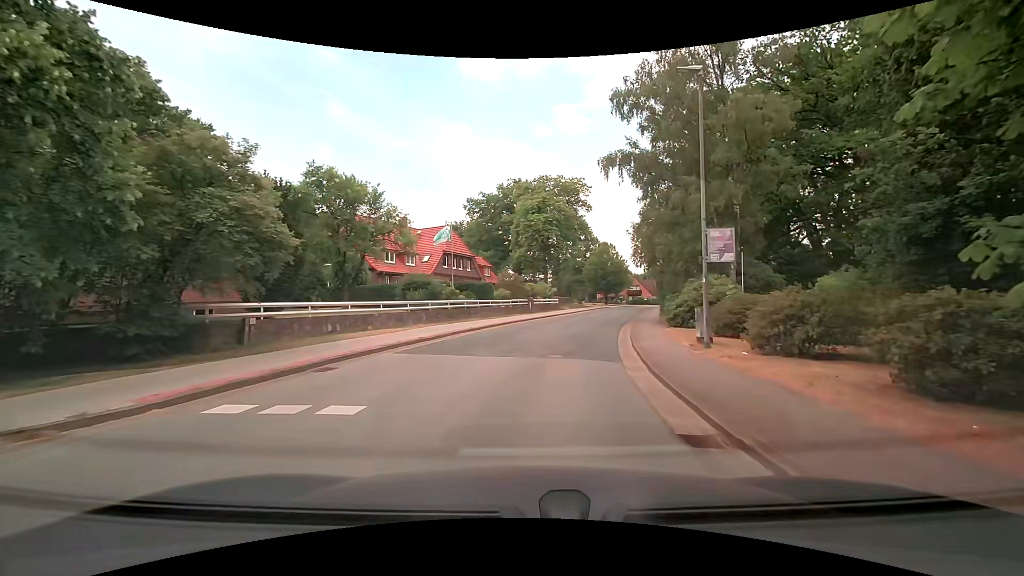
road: residential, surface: asphalt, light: Day
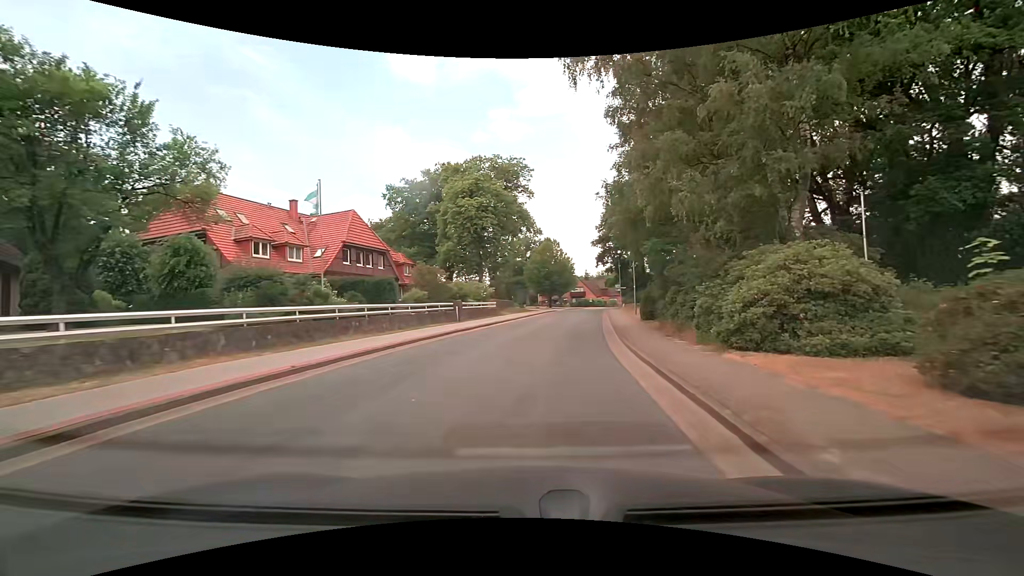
(+0.7, +12.7) m; +7°
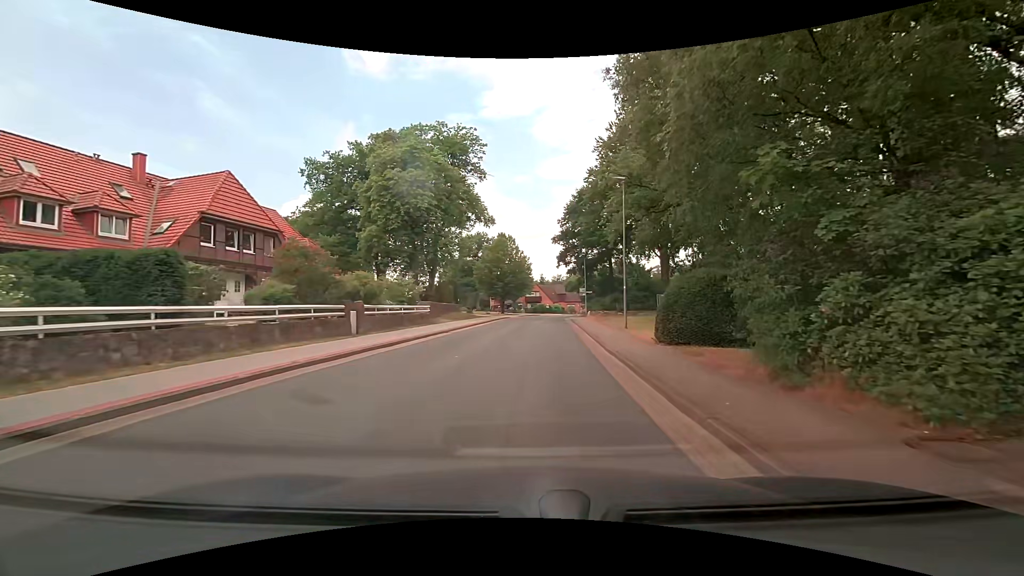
(+0.5, +12.2) m; +5°
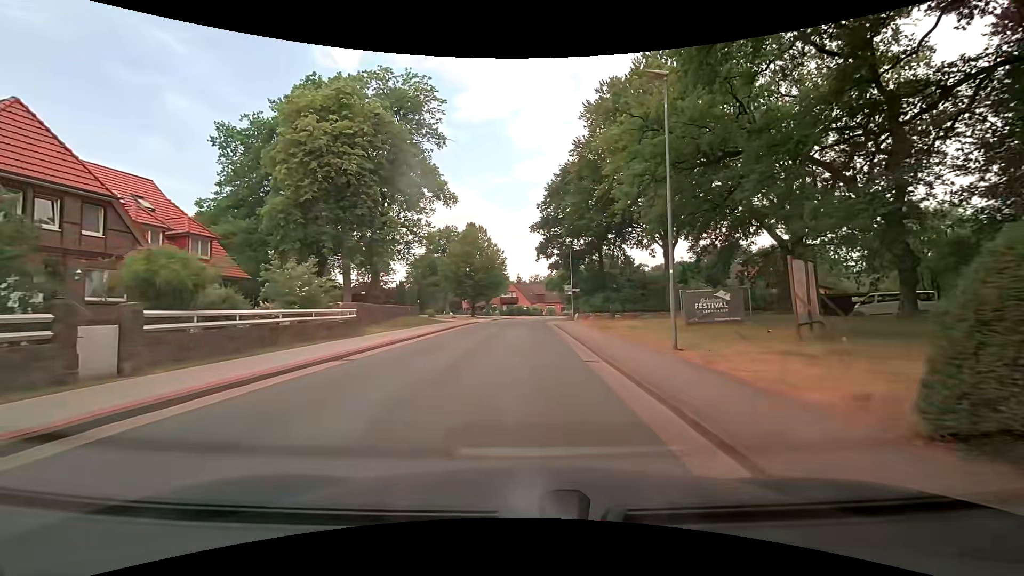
(+0.4, +11.8) m; +2°
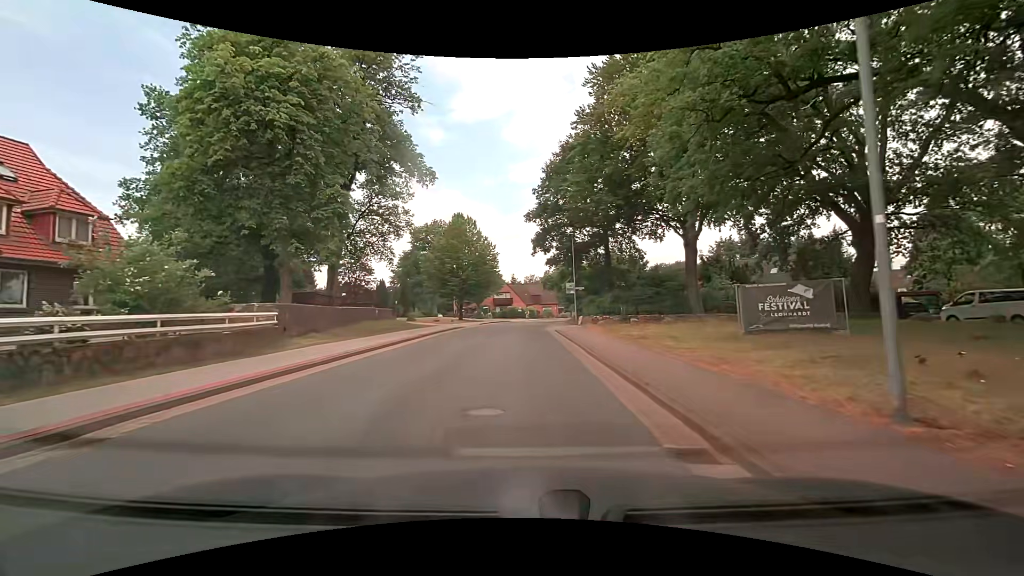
(+0.1, +8.0) m; +2°
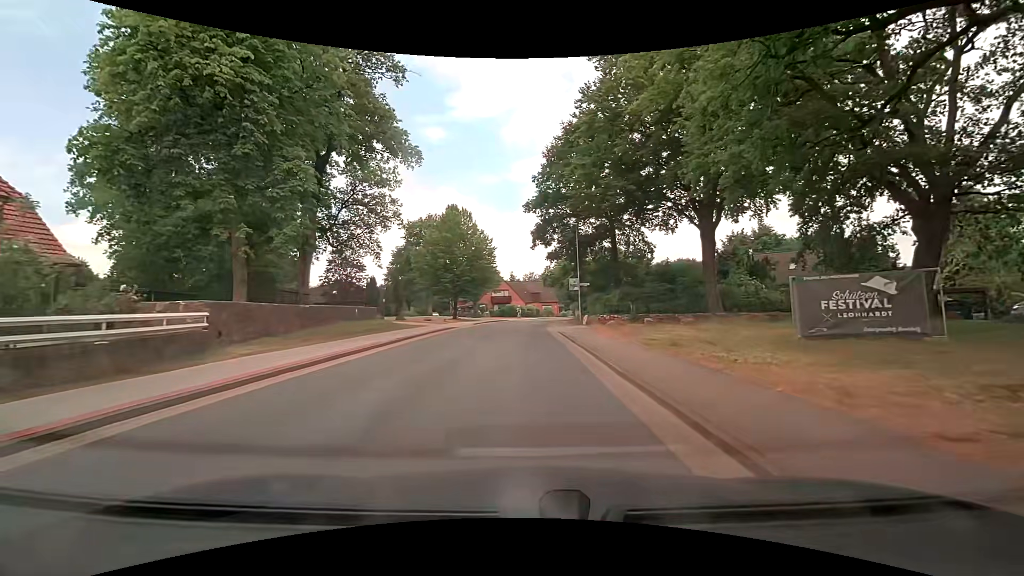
(-0.1, +4.1) m; -1°
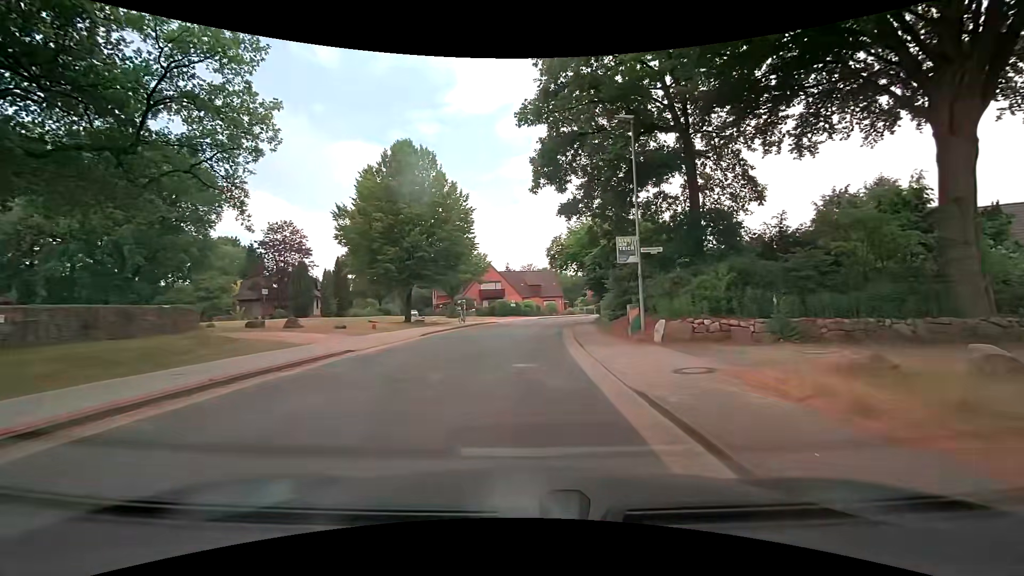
(+0.1, +21.3) m; 0°
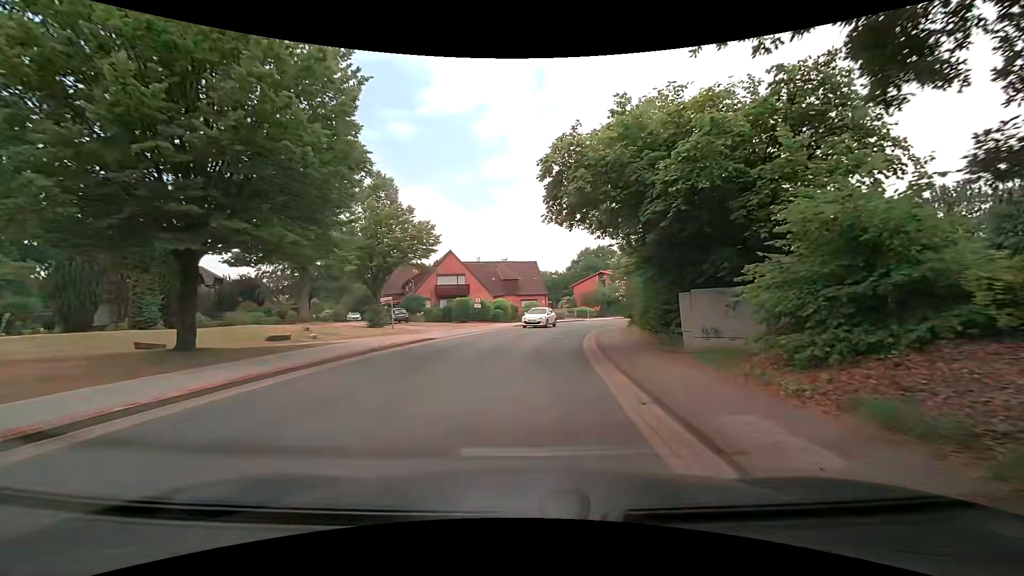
(+0.1, +21.1) m; +2°
(0, +10) (+1, +20) (+2, +30) (+5, +40) (+8, +49) (+12, +58) (+17, +67) (+21, +76) (+26, +84) (+33, +92) m
